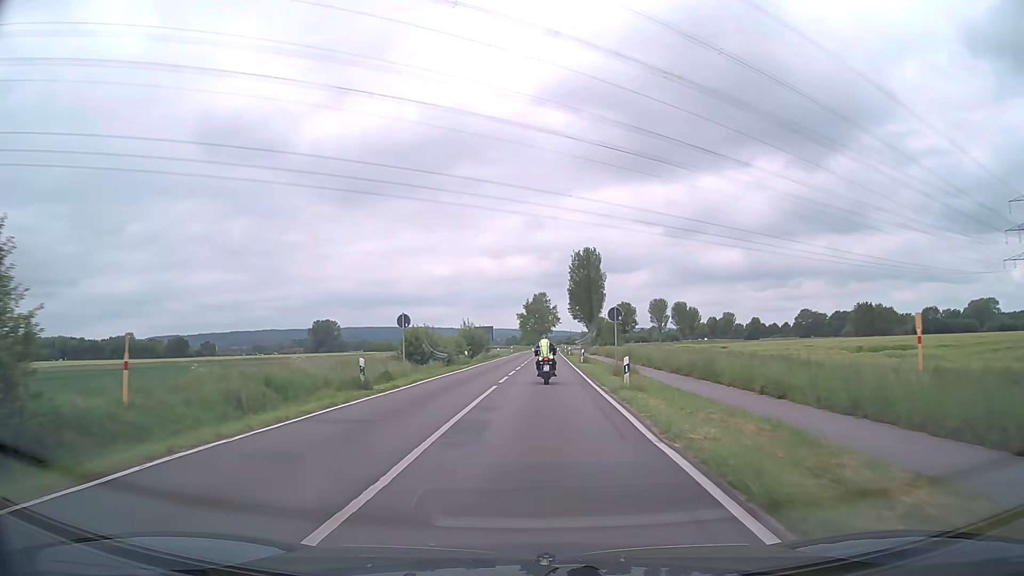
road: secondary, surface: asphalt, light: Day
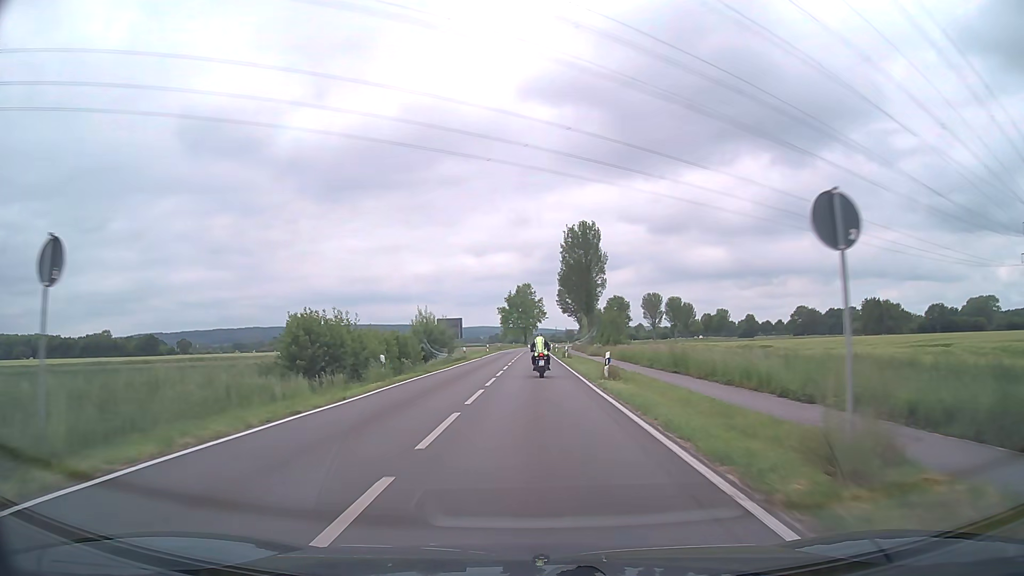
(+0.3, +21.4) m; +1°
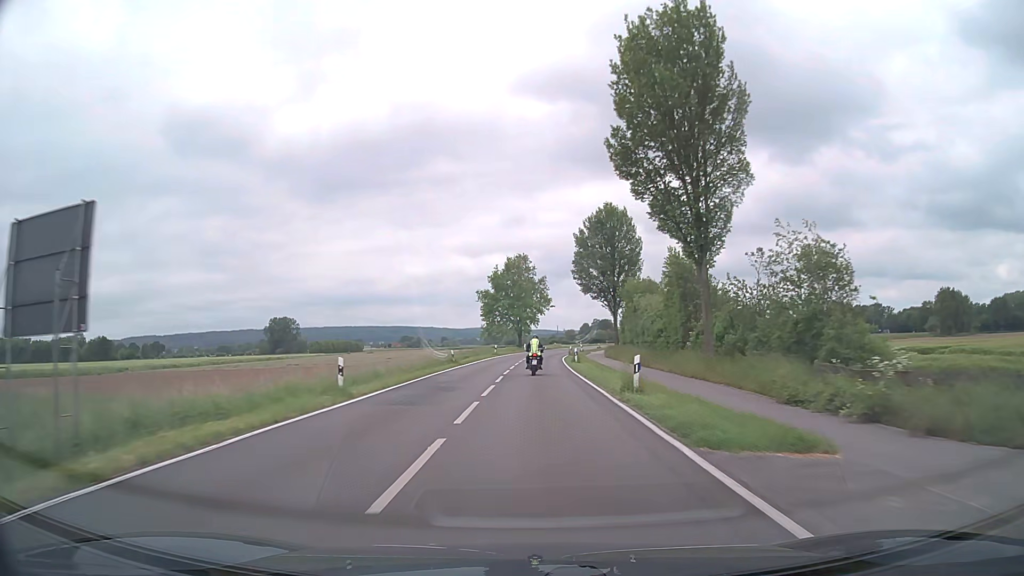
(+0.3, +57.6) m; 0°
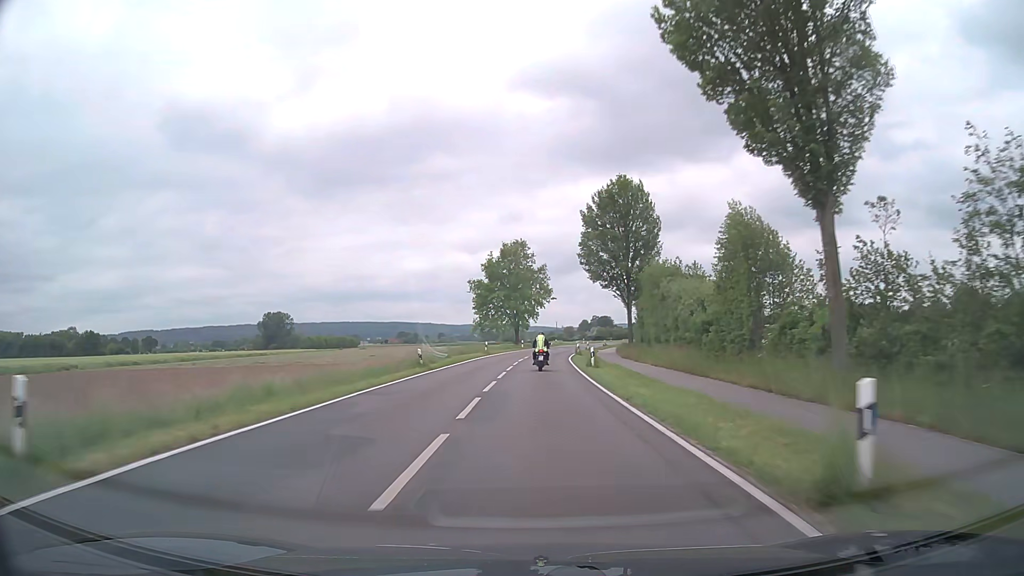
(0.0, +12.0) m; 0°
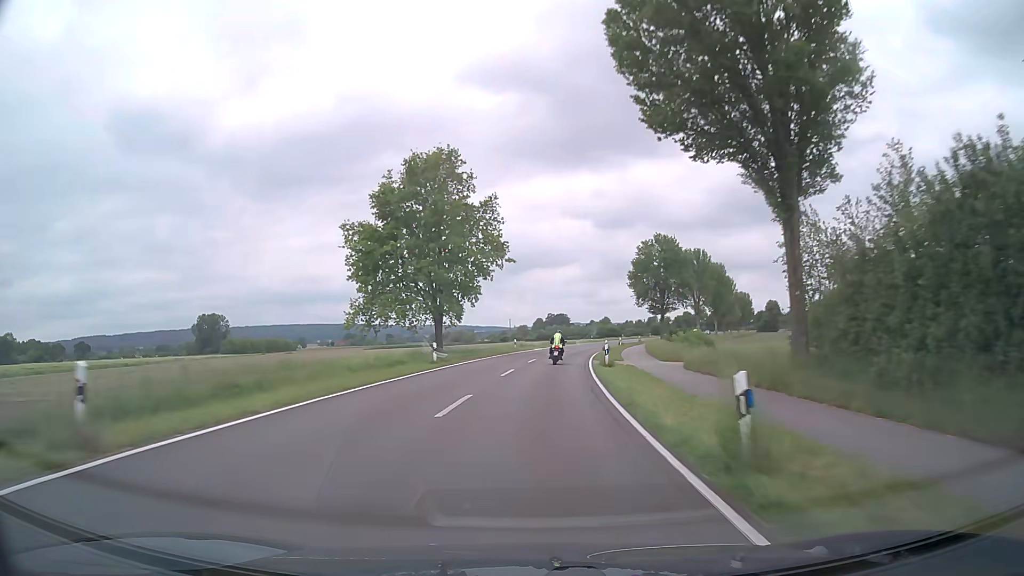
(+1.3, +48.0) m; +4°
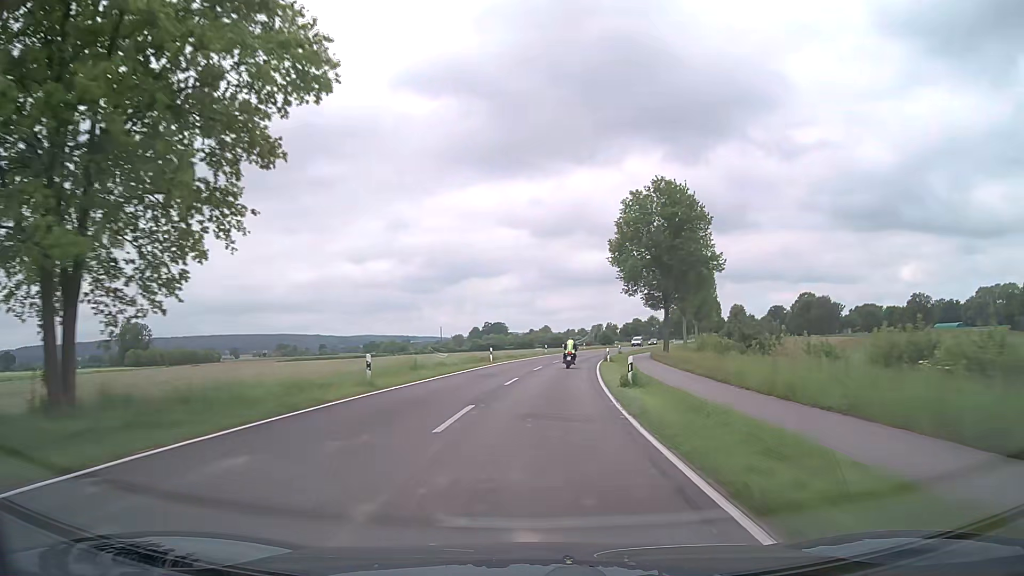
(+1.6, +37.0) m; +5°
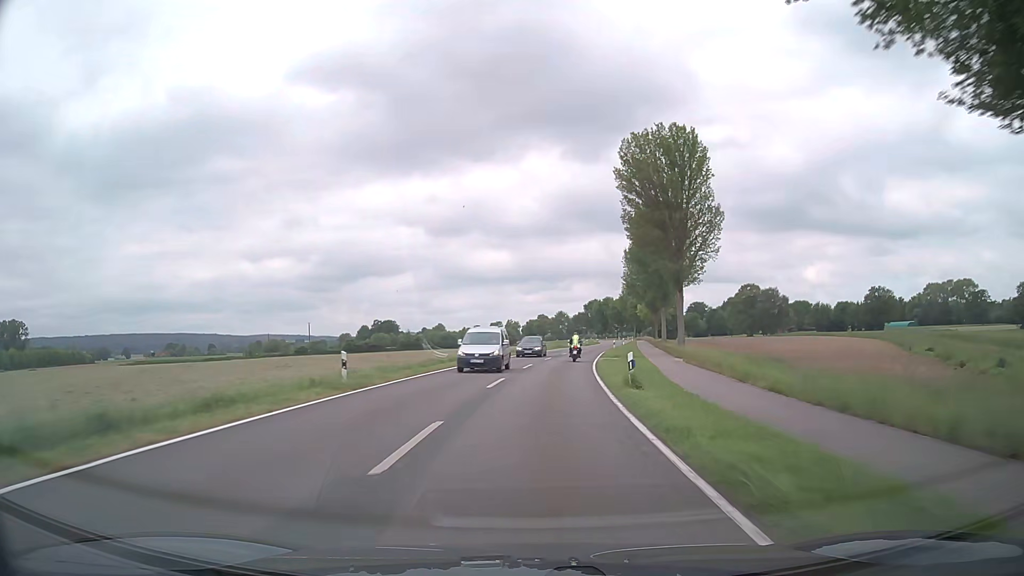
(+3.9, +51.2) m; +9°
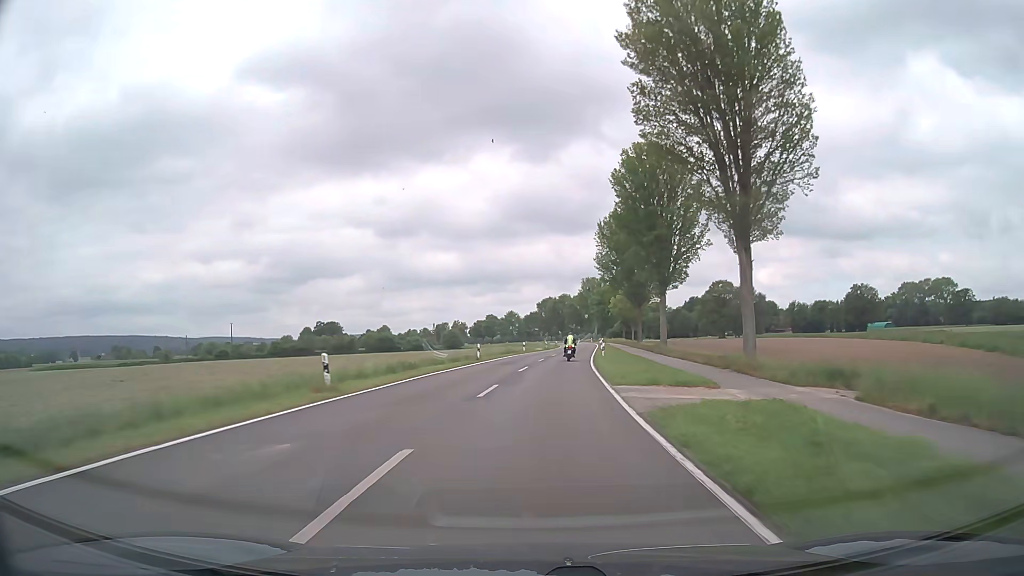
(+1.0, +26.6) m; +4°
(0, +10) (+1, +20) (+1, +30) (+2, +40) (+3, +50) (+4, +60) (+5, +70) (+6, +80) (+7, +90) (+8, +100) m
